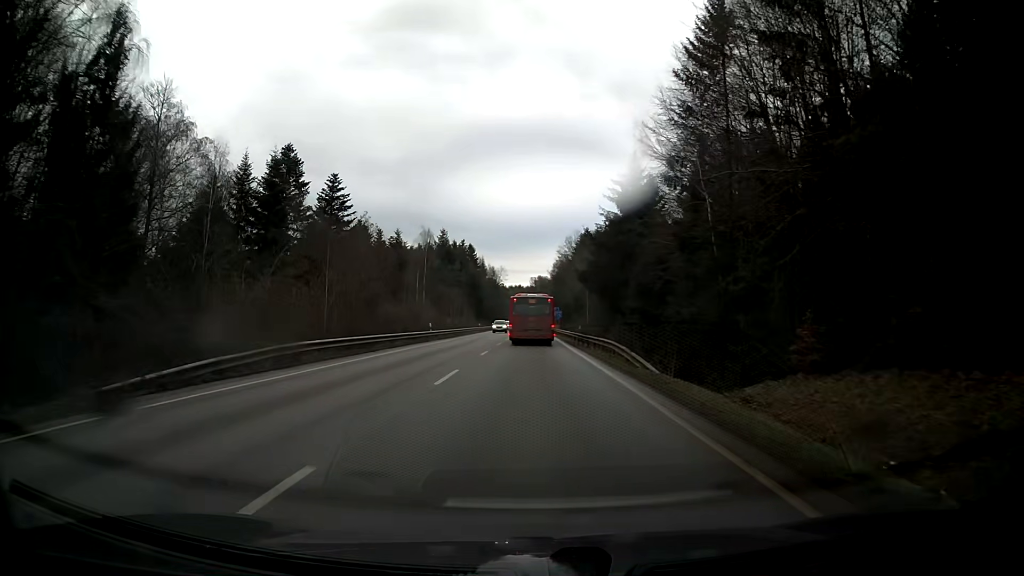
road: secondary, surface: asphalt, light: Day
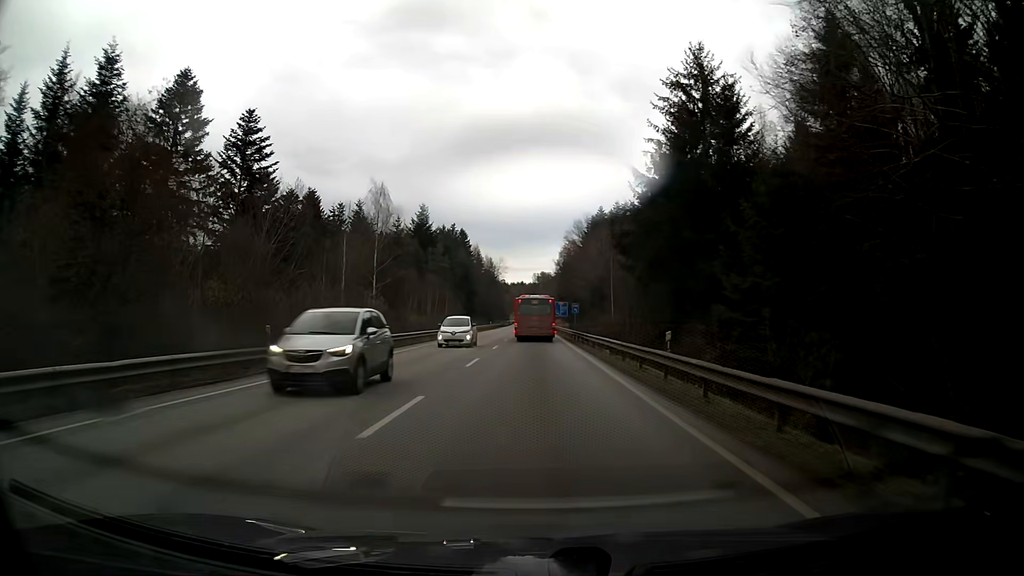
(0.0, +30.4) m; 0°
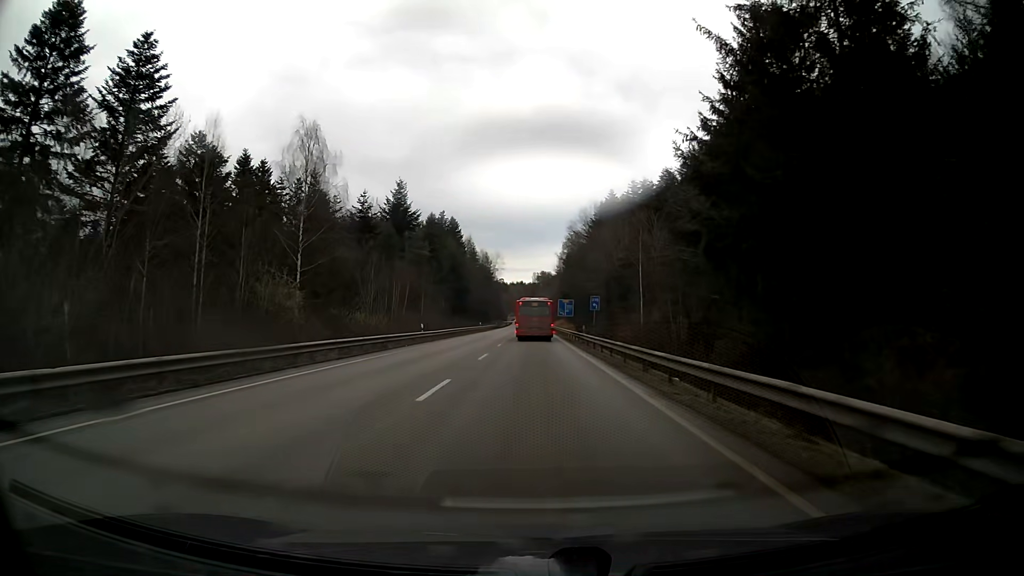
(0.0, +20.7) m; 0°
(0, +10) (0, +20) (0, +30) (0, +40) (0, +50) (0, +60) (0, +70) (0, +80) (0, +90) (0, +100) m
